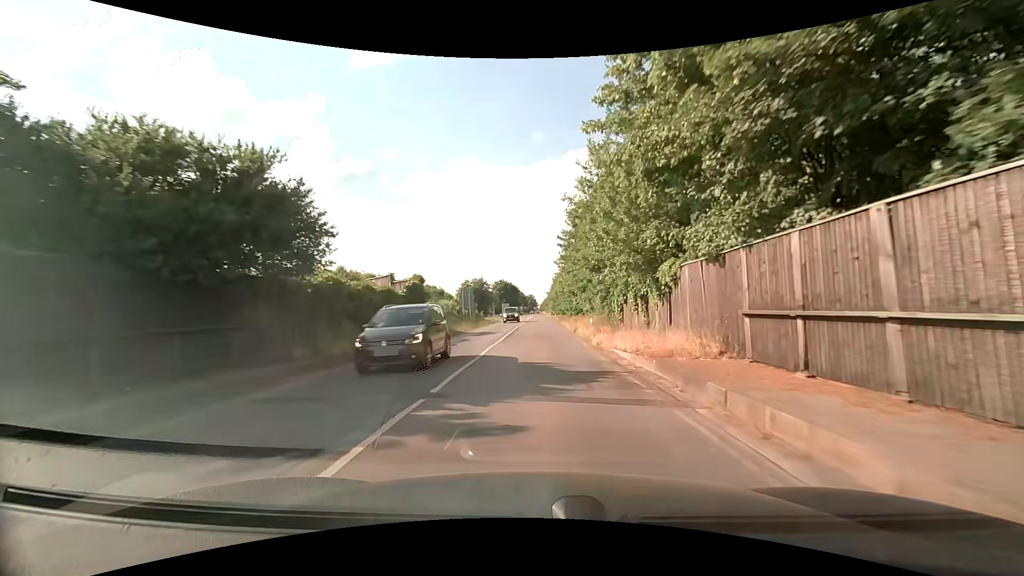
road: secondary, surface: asphalt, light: Day
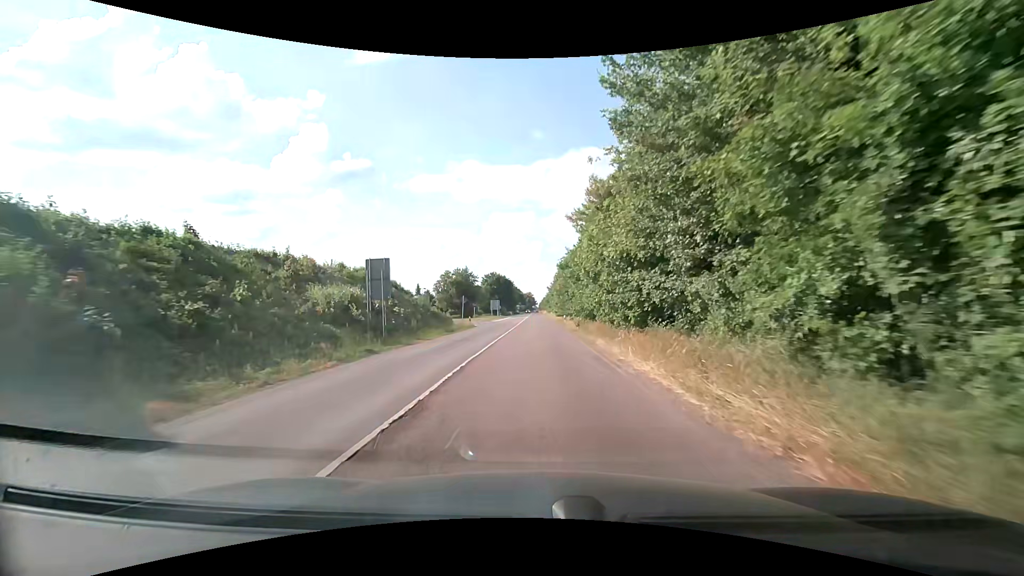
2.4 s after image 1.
(0.0, +30.1) m; 0°
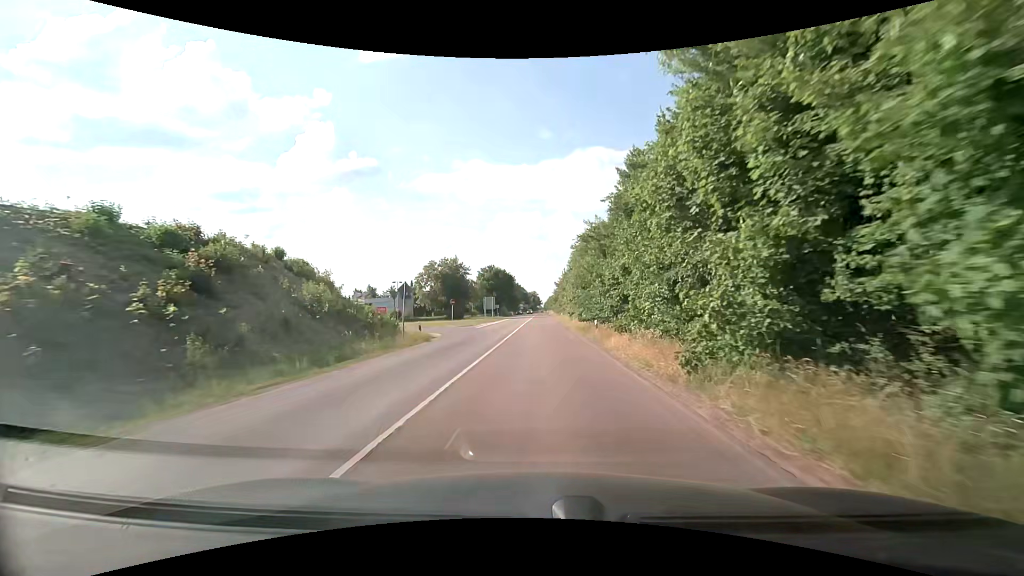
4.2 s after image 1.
(-0.1, +22.4) m; 0°
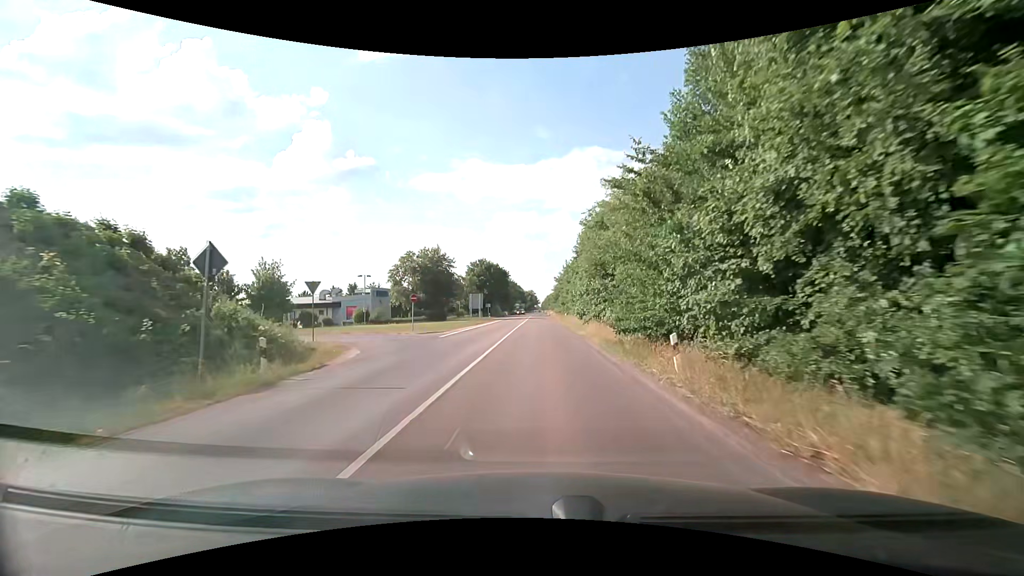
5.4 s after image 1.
(0.0, +14.9) m; 0°
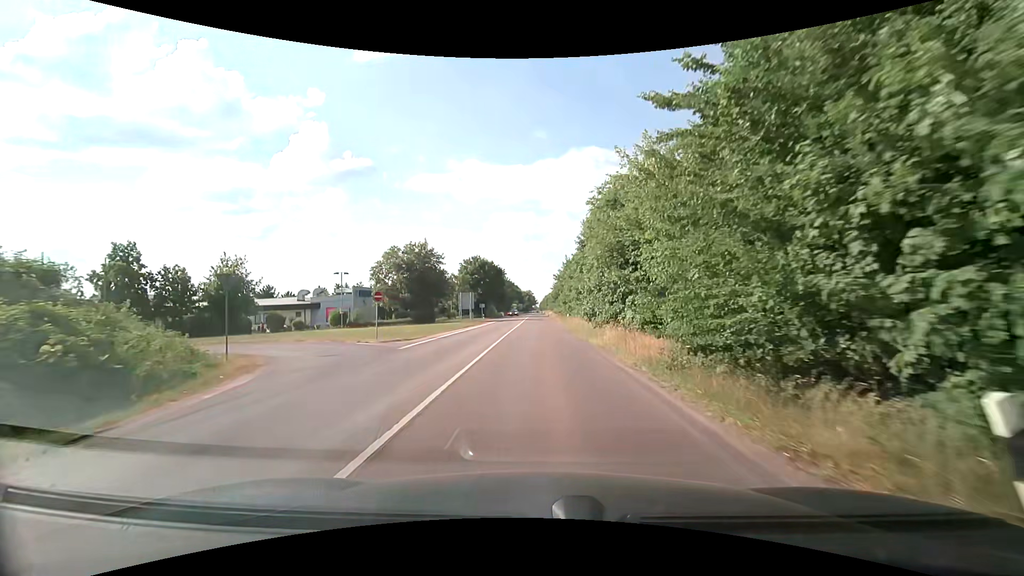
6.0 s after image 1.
(0.0, +7.4) m; 0°
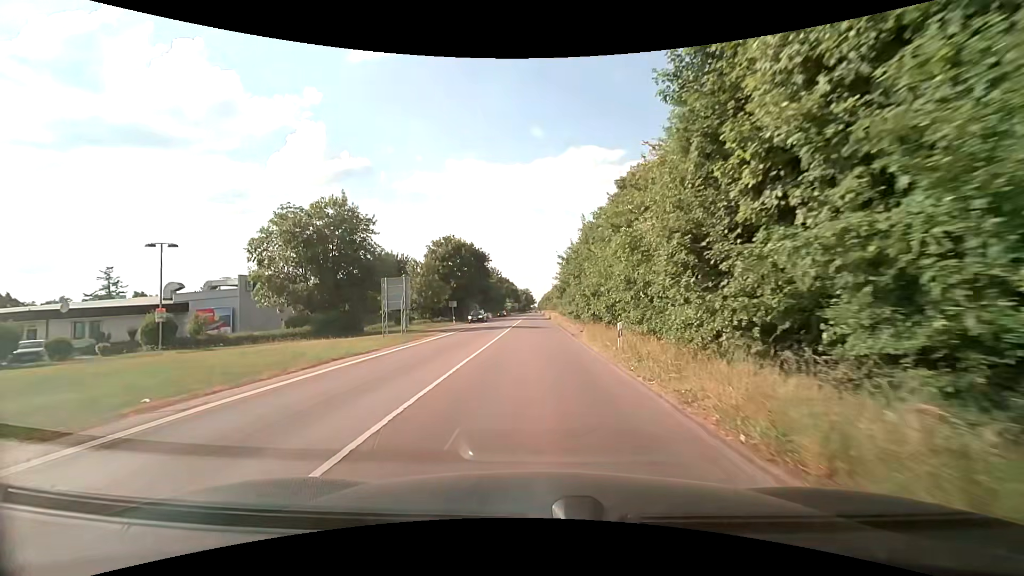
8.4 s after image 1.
(+0.1, +29.5) m; 0°
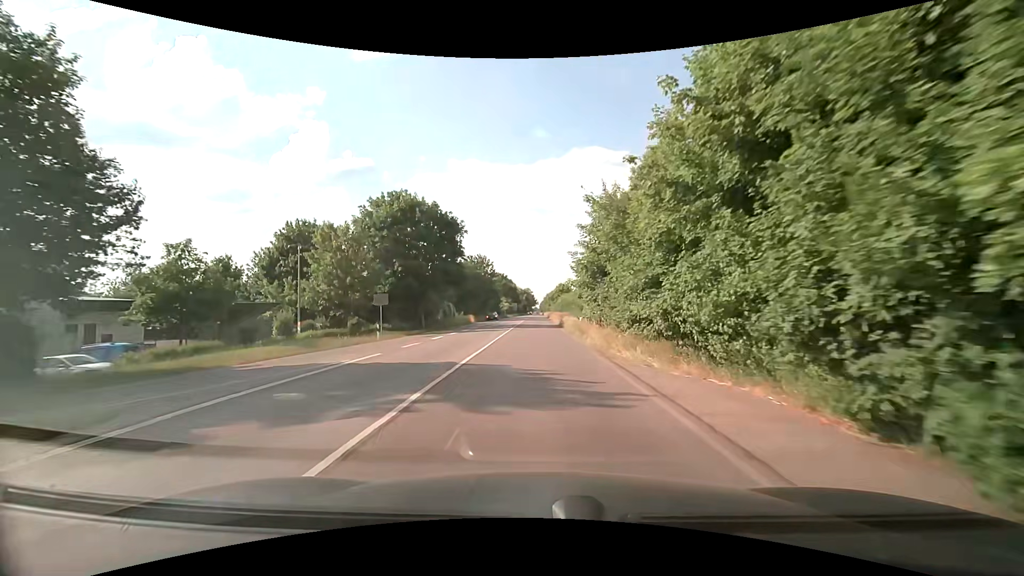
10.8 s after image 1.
(0.0, +29.5) m; 0°
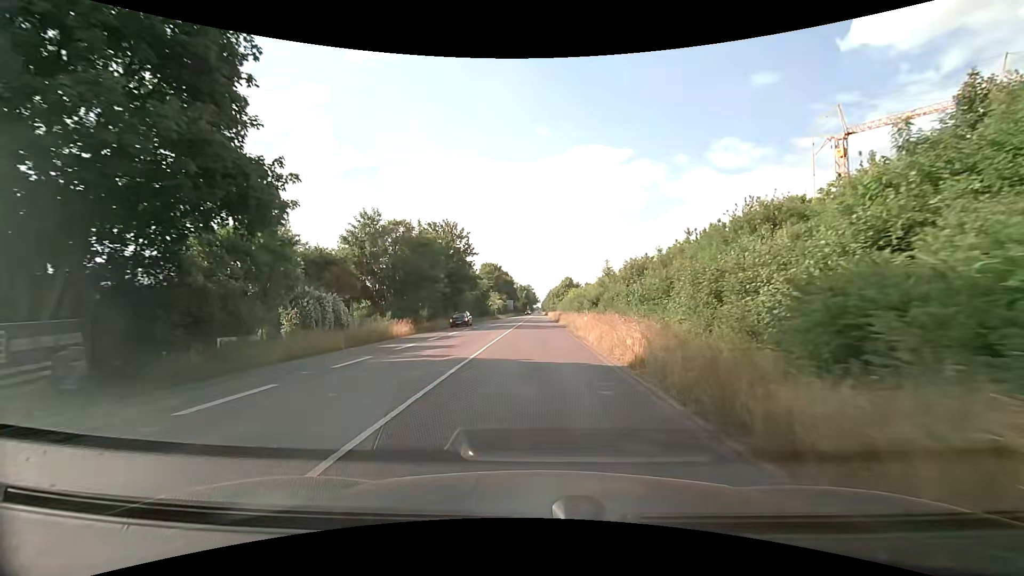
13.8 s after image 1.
(-0.1, +37.2) m; 0°
(0, +10) (0, +20) (0, +30) (0, +40) (0, +50) (0, +60) (0, +70) (0, +80) (0, +90) (0, +100) m
